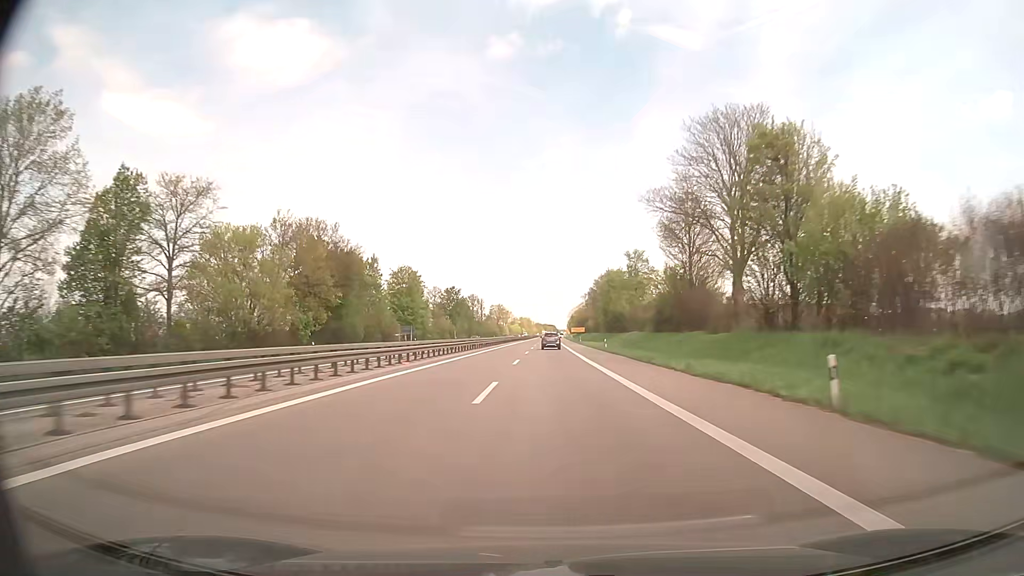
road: trunk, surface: asphalt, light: Day
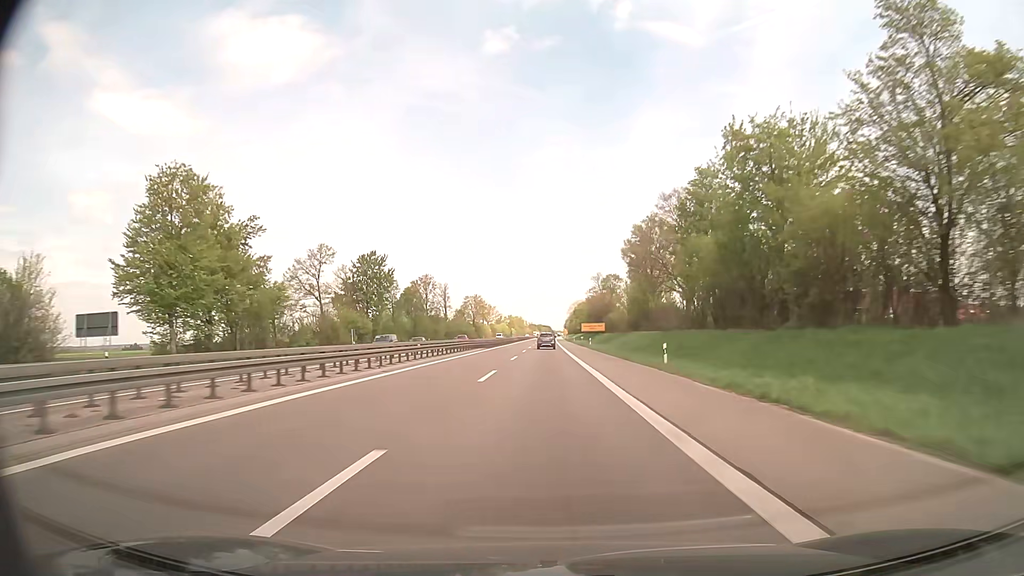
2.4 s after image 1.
(+0.4, +83.3) m; 0°
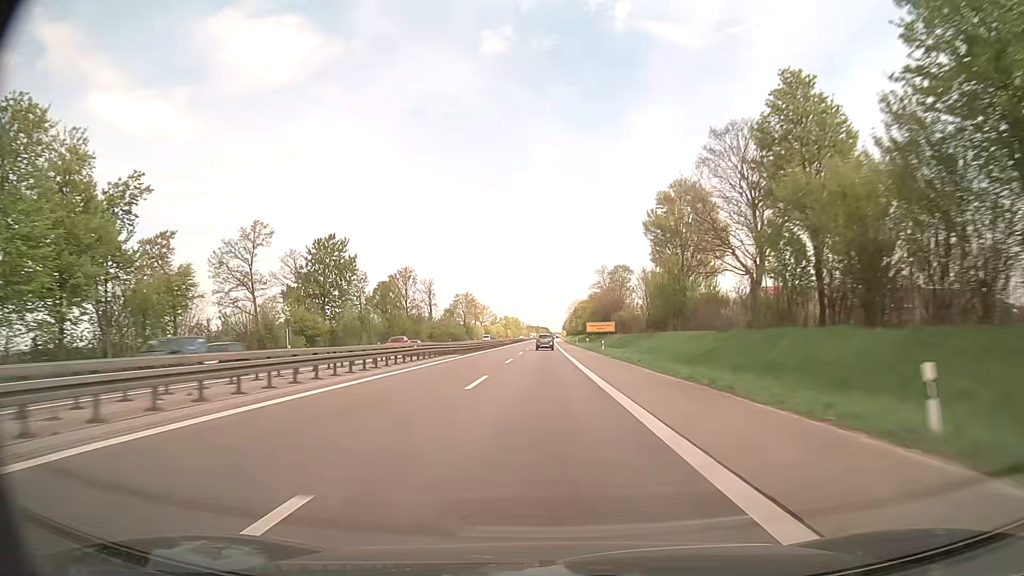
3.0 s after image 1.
(0.0, +20.3) m; 0°
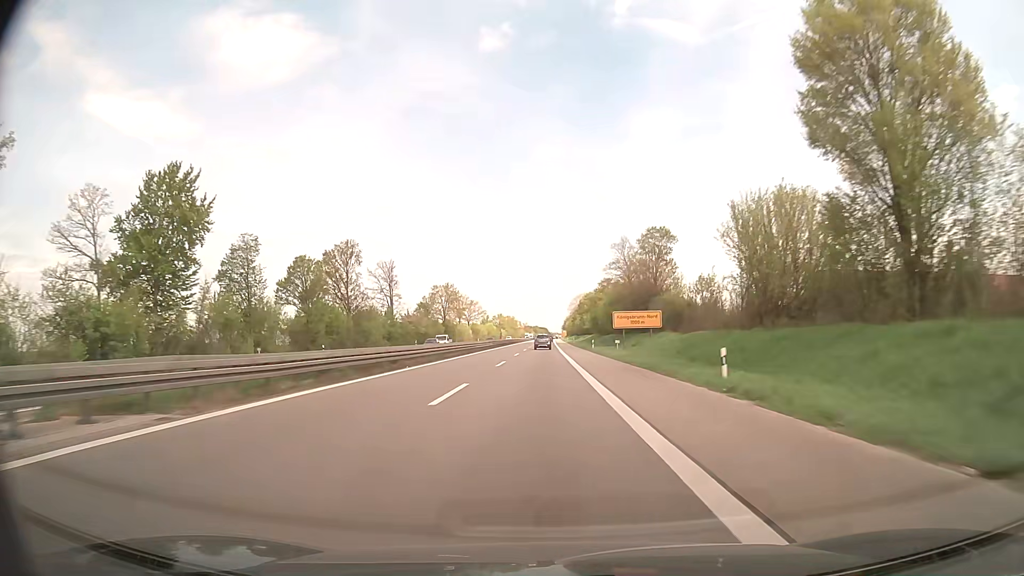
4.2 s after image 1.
(+0.1, +40.0) m; 0°
(0, +10) (0, +20) (0, +30) (0, +40) (0, +50) (0, +60) (0, +70) (0, +80) (0, +90) (0, +100) m
